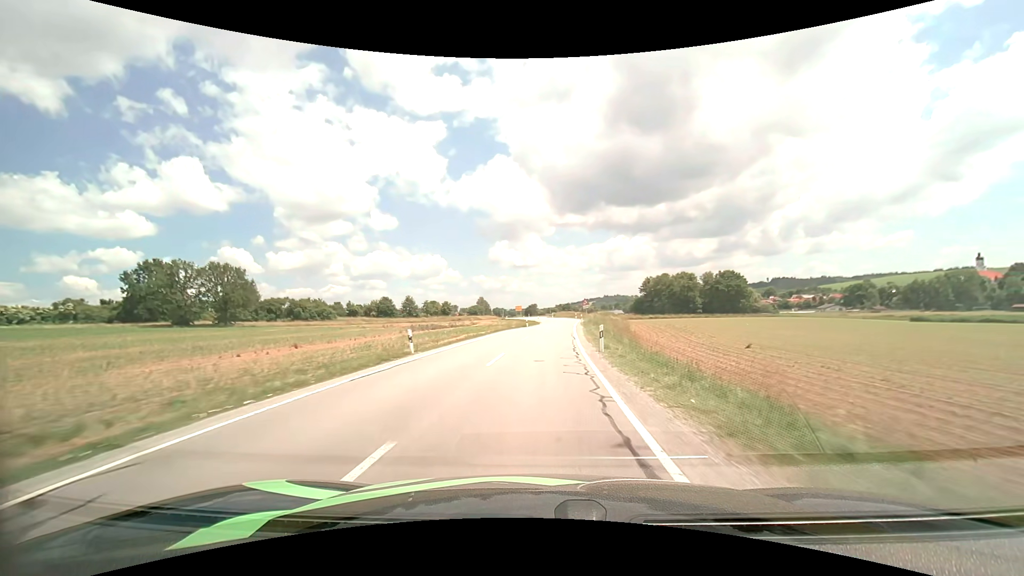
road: secondary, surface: asphalt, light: Day
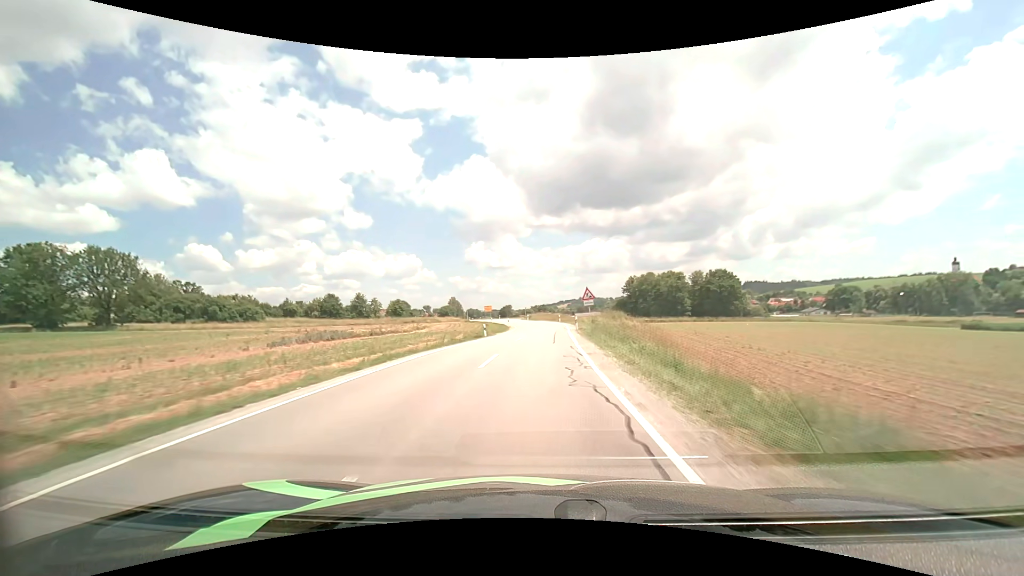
(+0.6, +25.2) m; +3°
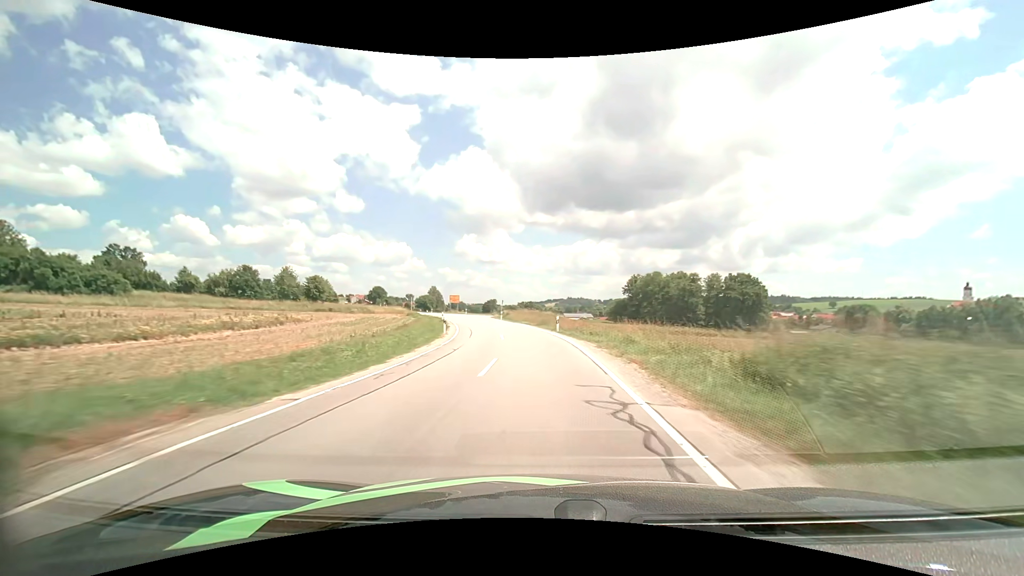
(+0.8, +36.7) m; +1°
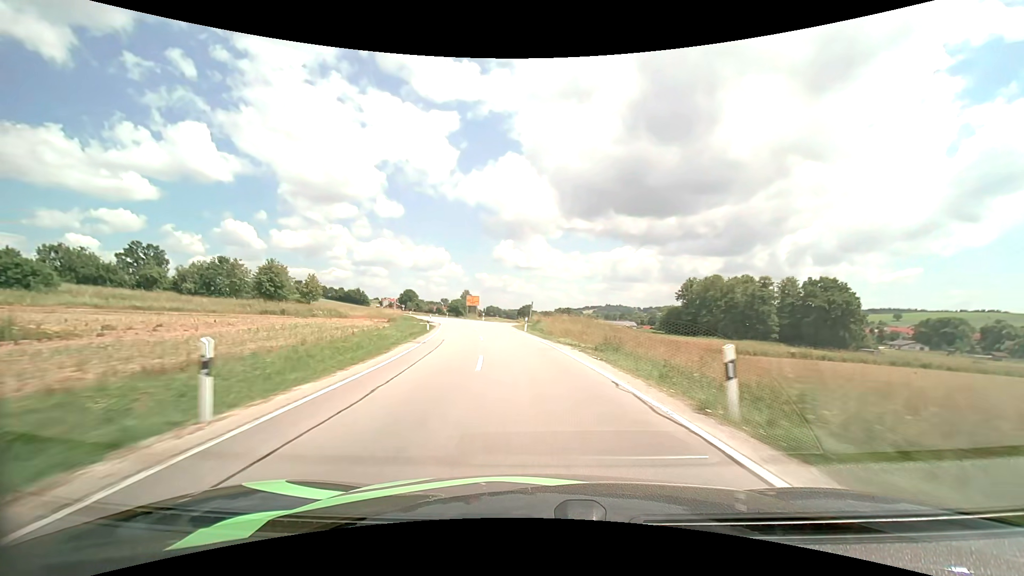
(-0.7, +24.0) m; -4°
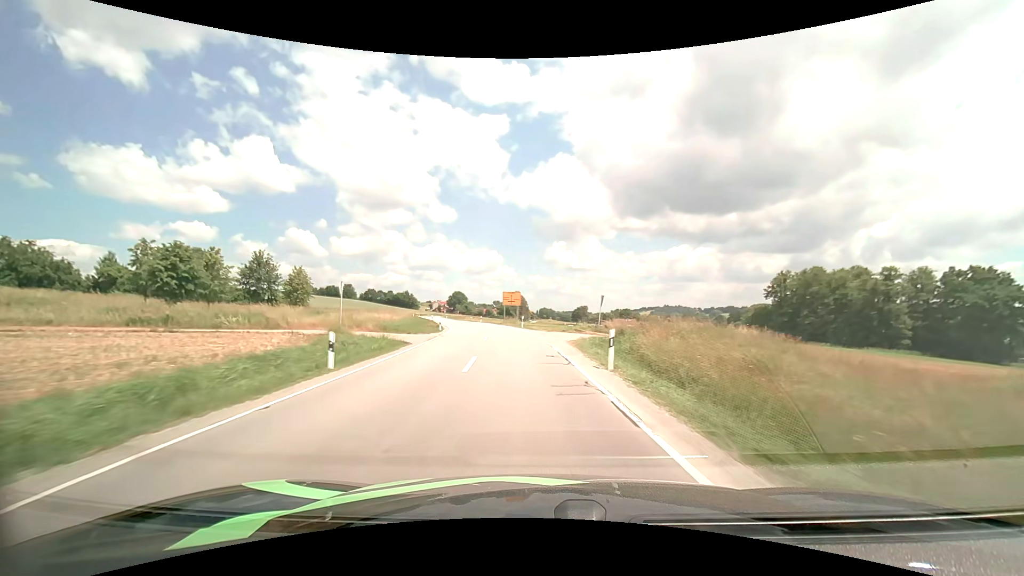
(-1.3, +23.9) m; -6°
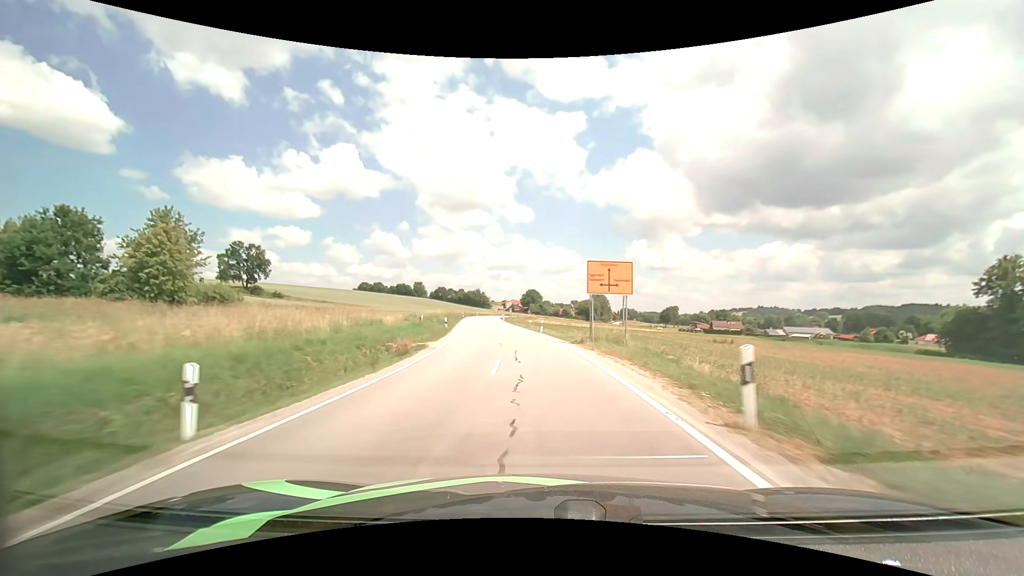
(-2.9, +36.1) m; -9°
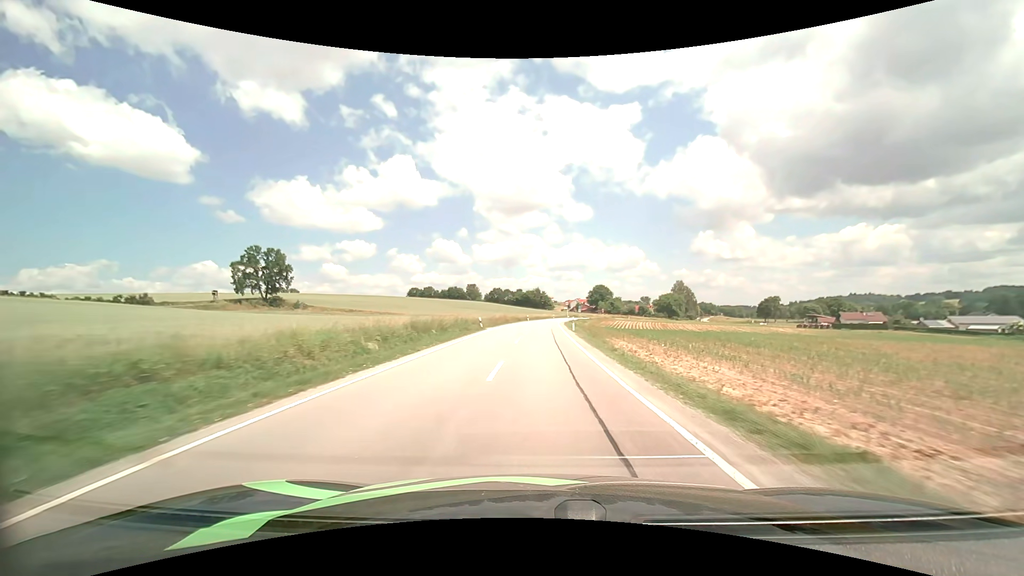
(-3.7, +49.9) m; -7°
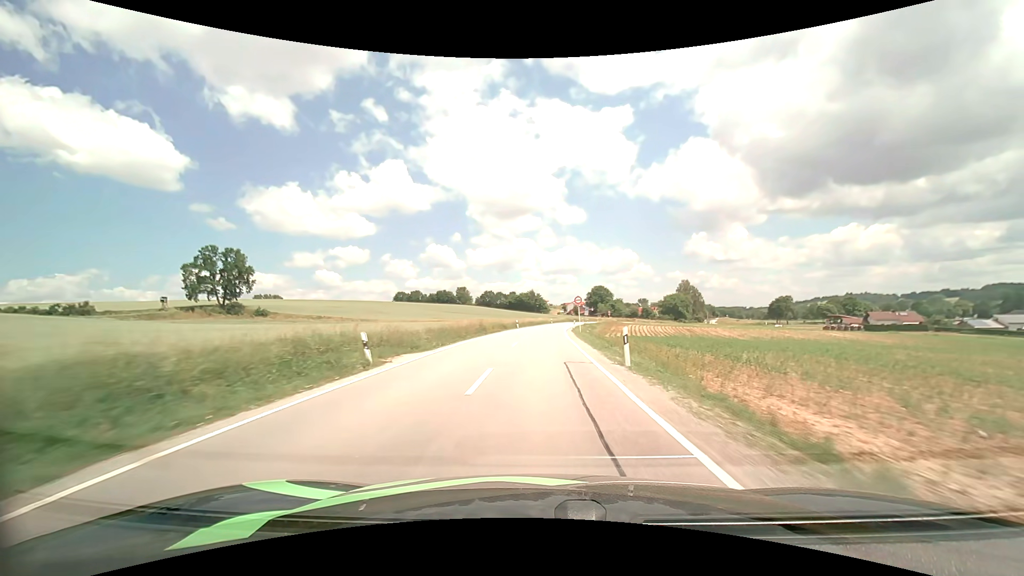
(+0.1, +25.2) m; 0°
(0, +10) (0, +20) (0, +30) (+1, +40) (+1, +50) (+2, +60) (+3, +70) (+4, +80) (+6, +90) (+7, +100) m
